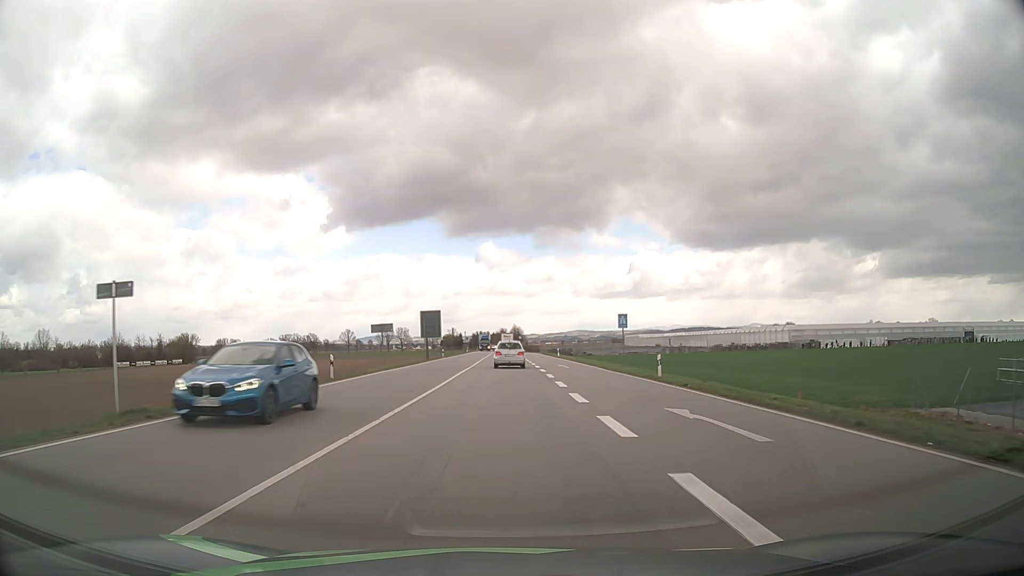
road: primary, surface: asphalt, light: Day
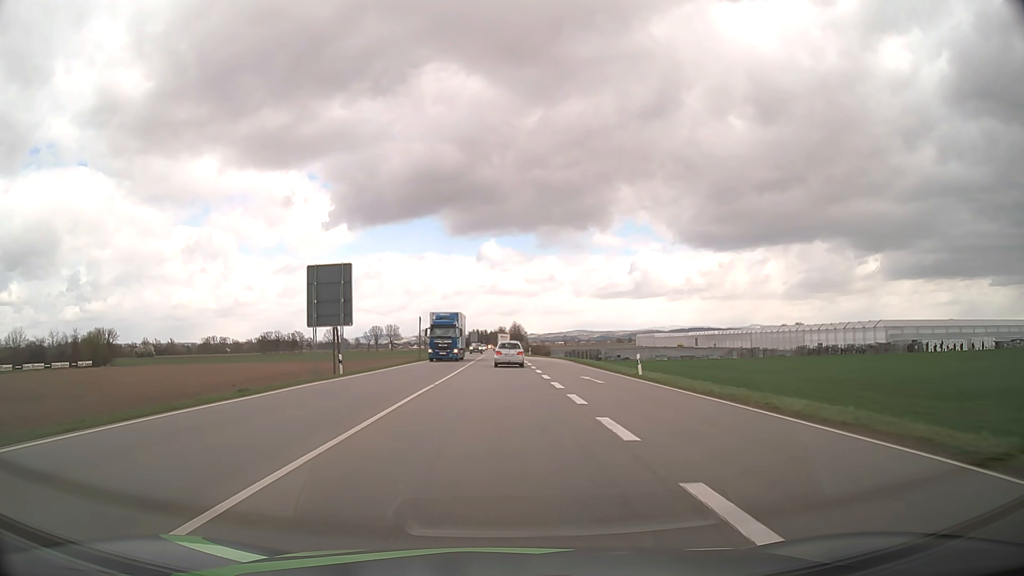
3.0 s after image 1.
(+0.1, +49.0) m; 0°
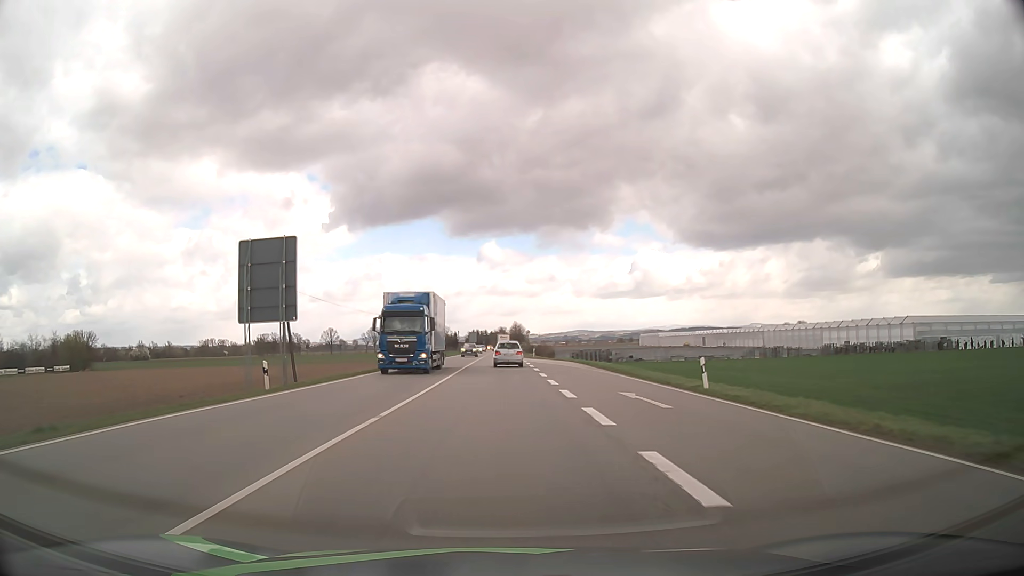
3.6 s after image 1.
(0.0, +10.1) m; 0°
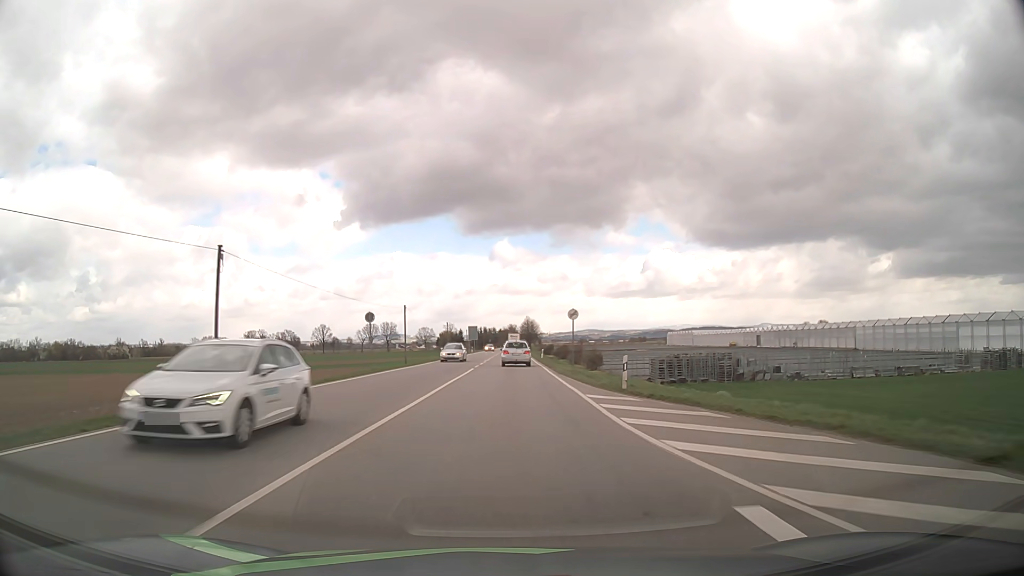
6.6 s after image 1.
(-0.4, +51.7) m; -1°
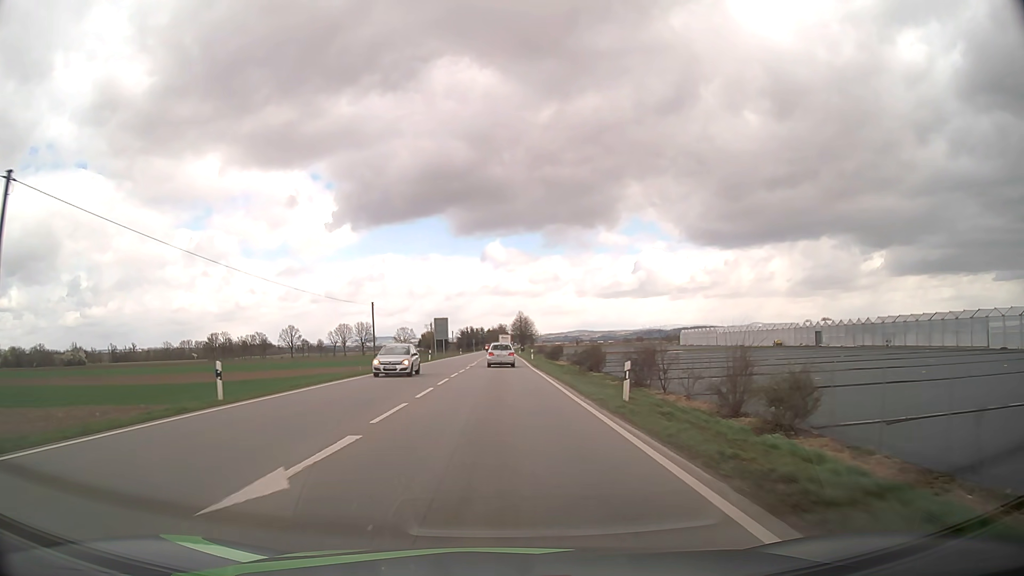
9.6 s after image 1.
(+0.6, +52.5) m; +1°
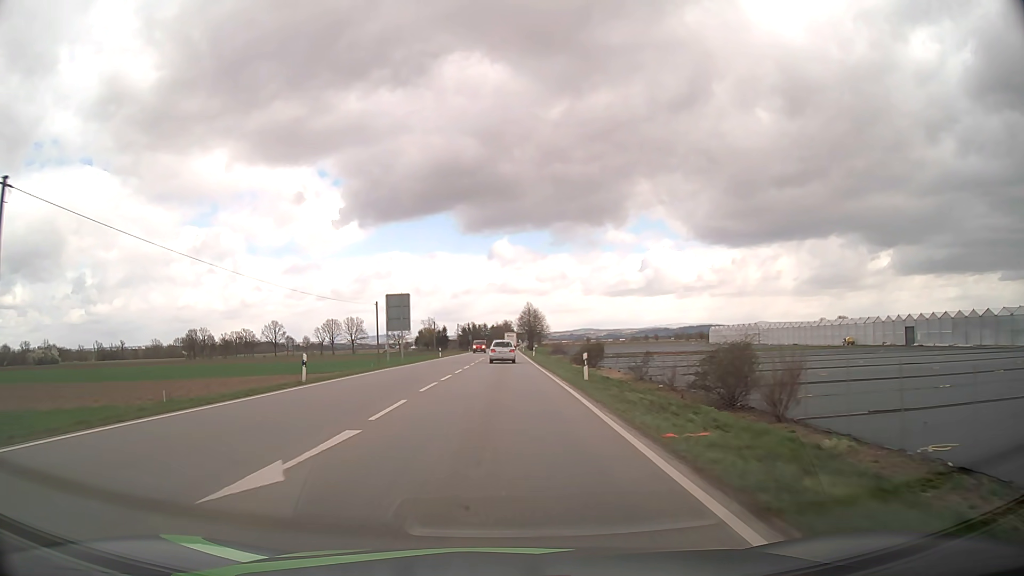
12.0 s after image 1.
(-0.1, +42.5) m; 0°
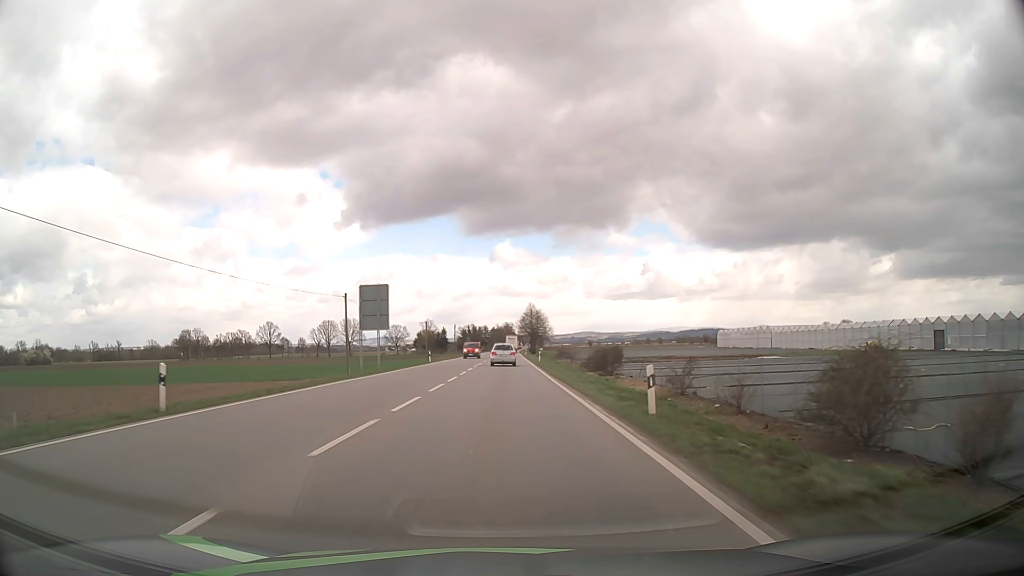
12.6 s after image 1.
(0.0, +10.7) m; 0°
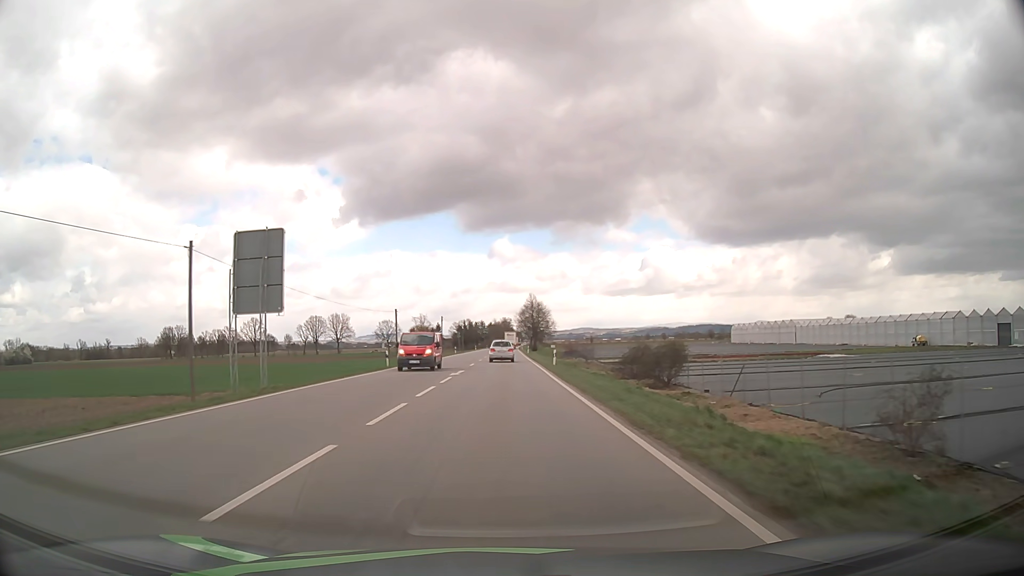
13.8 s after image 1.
(+0.1, +21.5) m; 0°
(0, +10) (0, +20) (0, +30) (0, +40) (0, +50) (0, +60) (0, +70) (0, +80) (0, +90) (+1, +100) m
